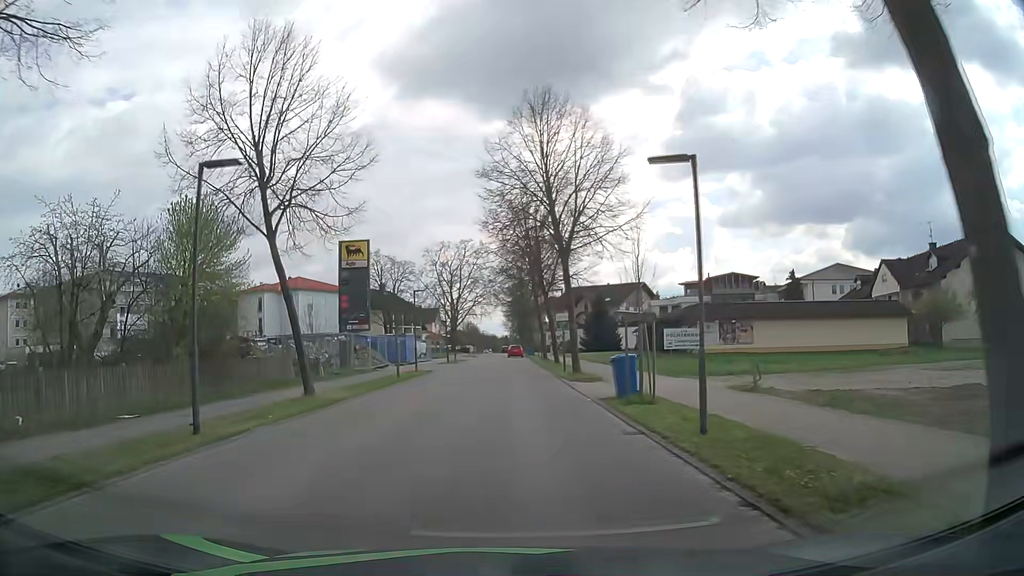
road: residential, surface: asphalt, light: Day
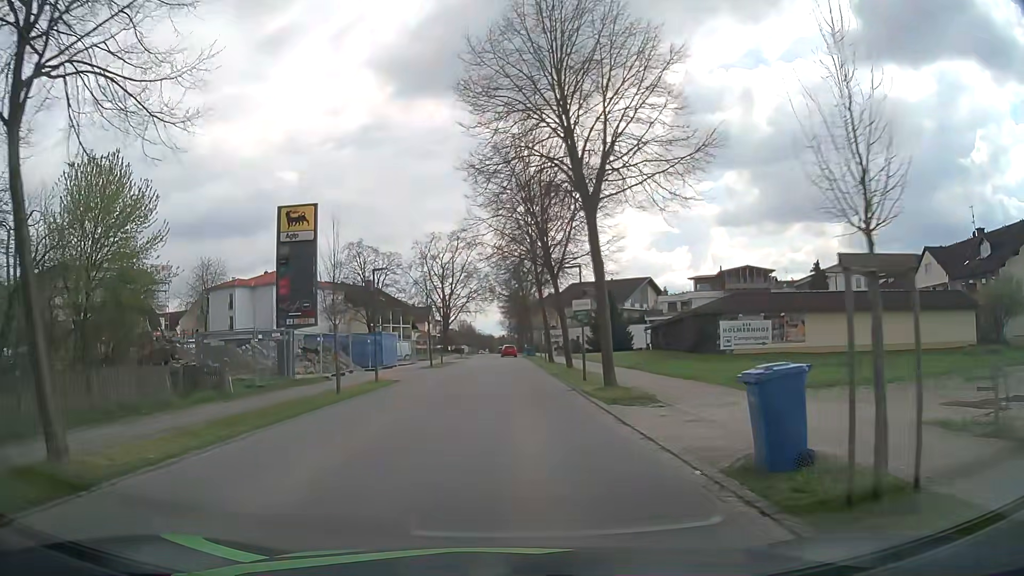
(0.0, +9.7) m; 0°
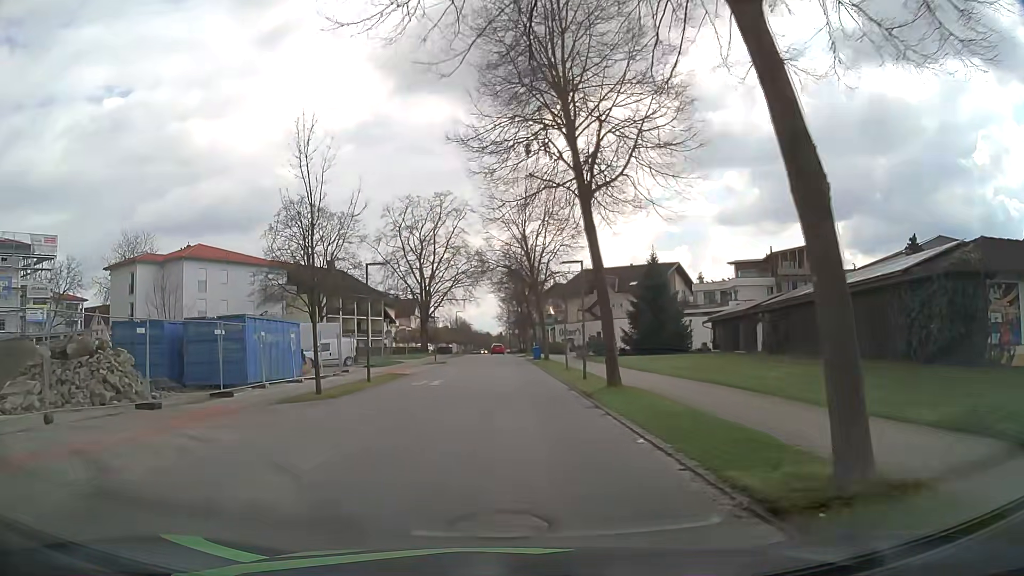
(+0.2, +25.1) m; +1°
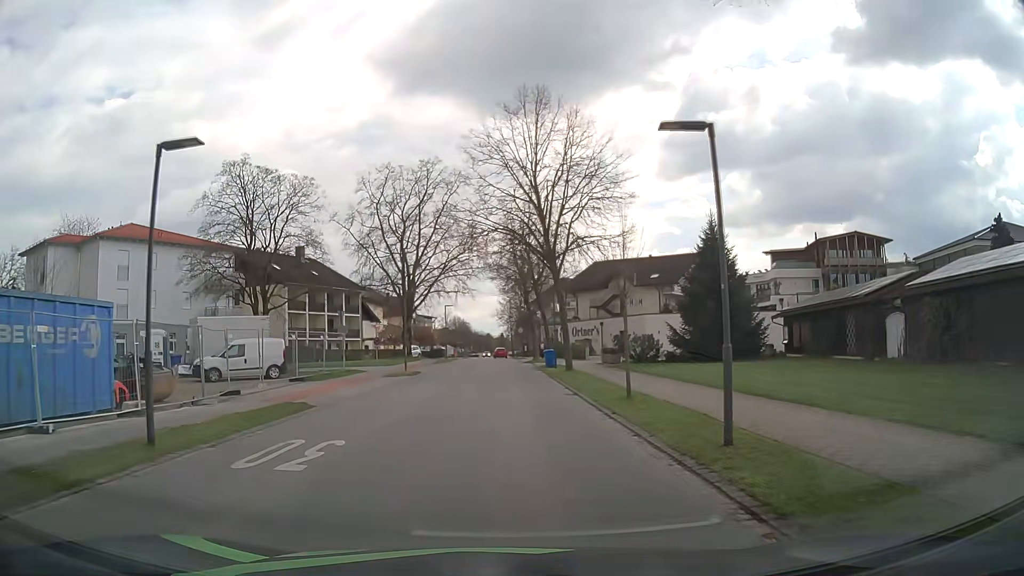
(-0.1, +15.0) m; -1°
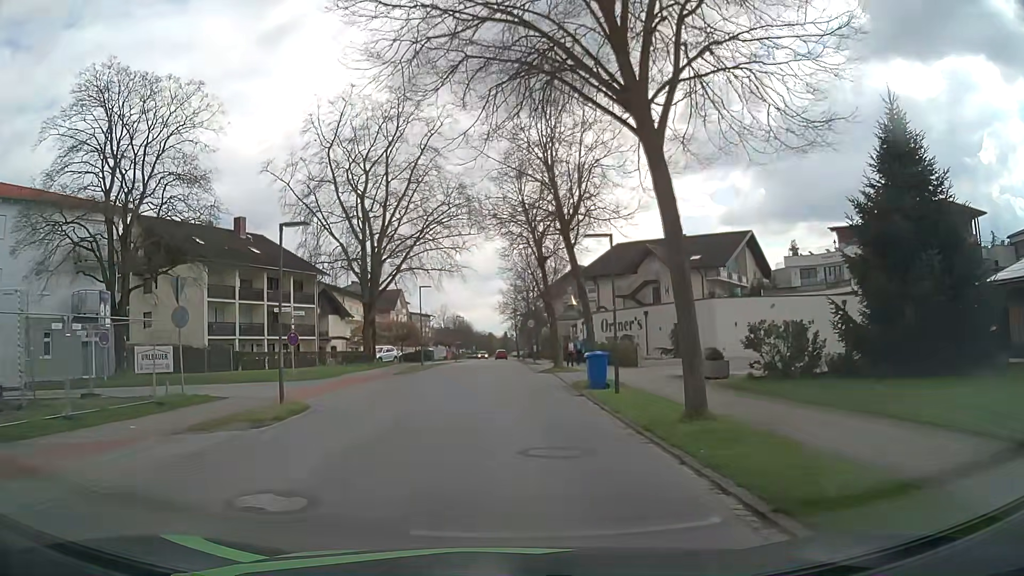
(0.0, +19.5) m; 0°
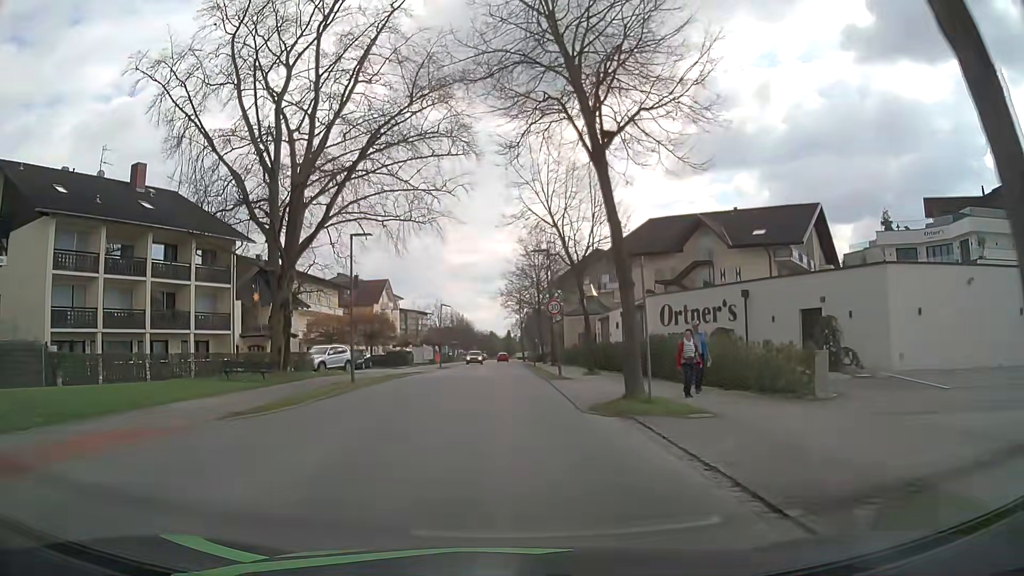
(0.0, +19.0) m; -1°
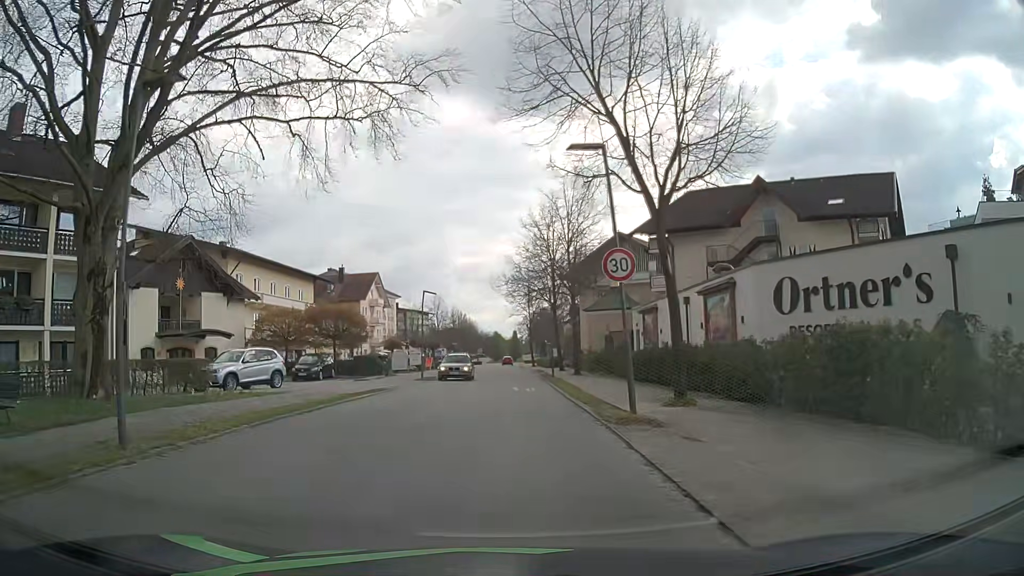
(+0.1, +13.9) m; 0°
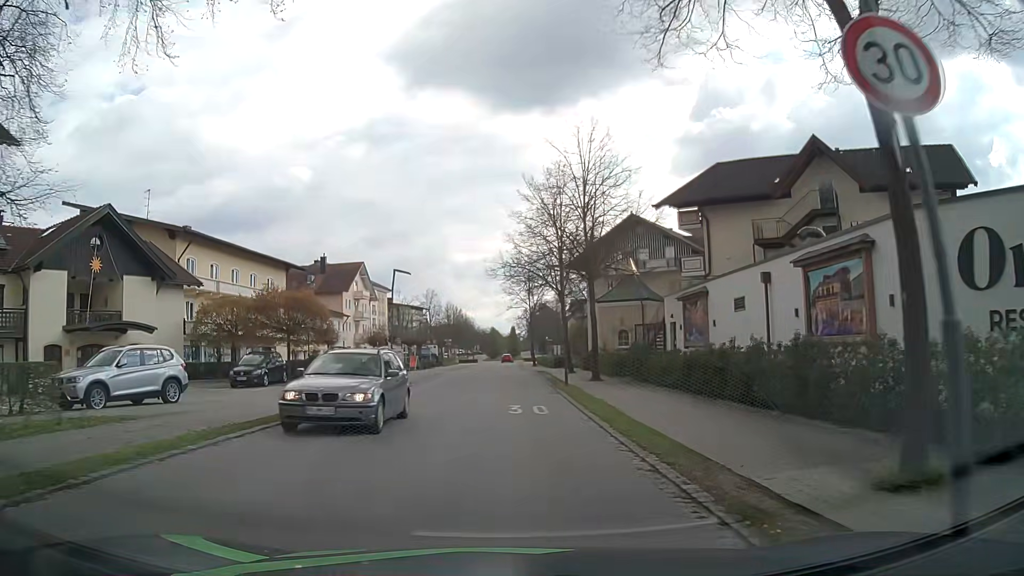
(0.0, +9.0) m; +1°
(0, +10) (0, +20) (0, +30) (-1, +40) (-1, +50) (-1, +60) (-1, +70) (-1, +80) (-1, +90) (-1, +100) m
